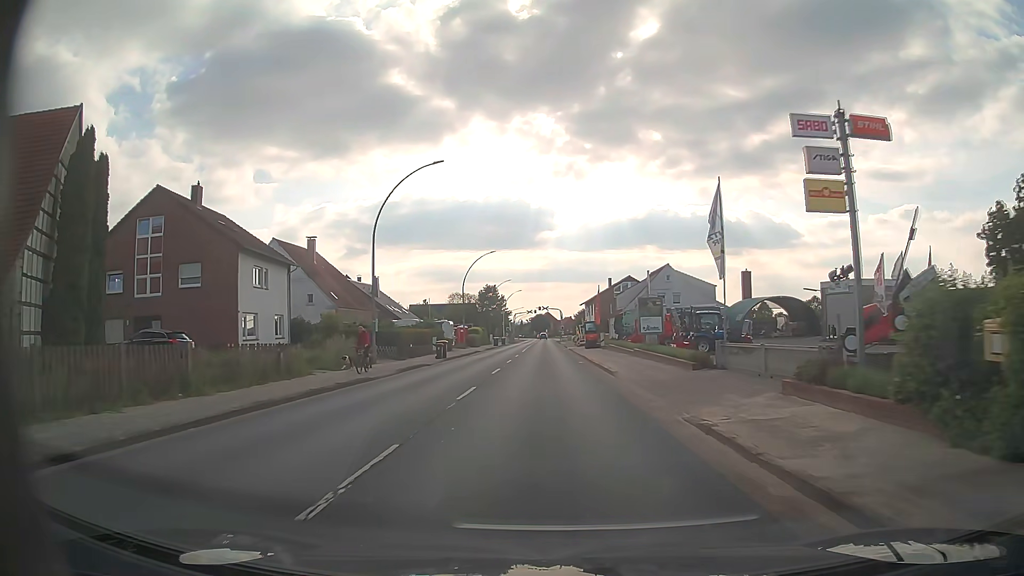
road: primary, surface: asphalt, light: Day
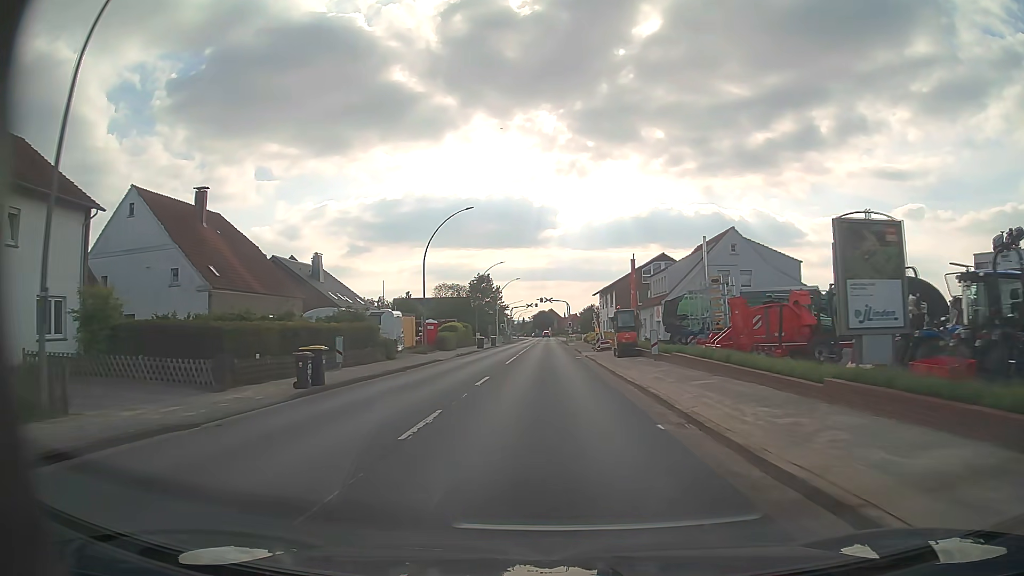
(0.0, +23.9) m; 0°
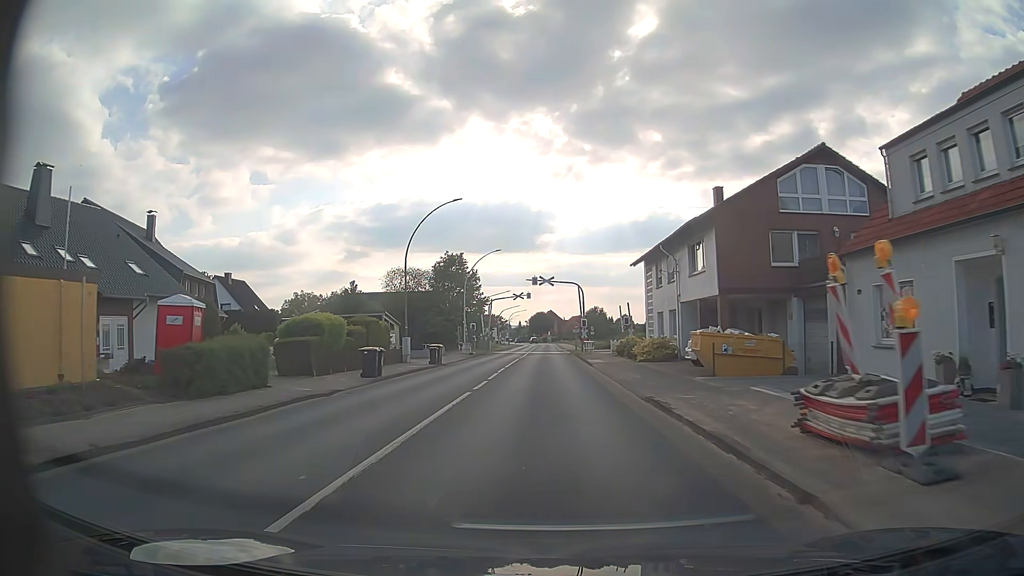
(0.0, +39.8) m; 0°
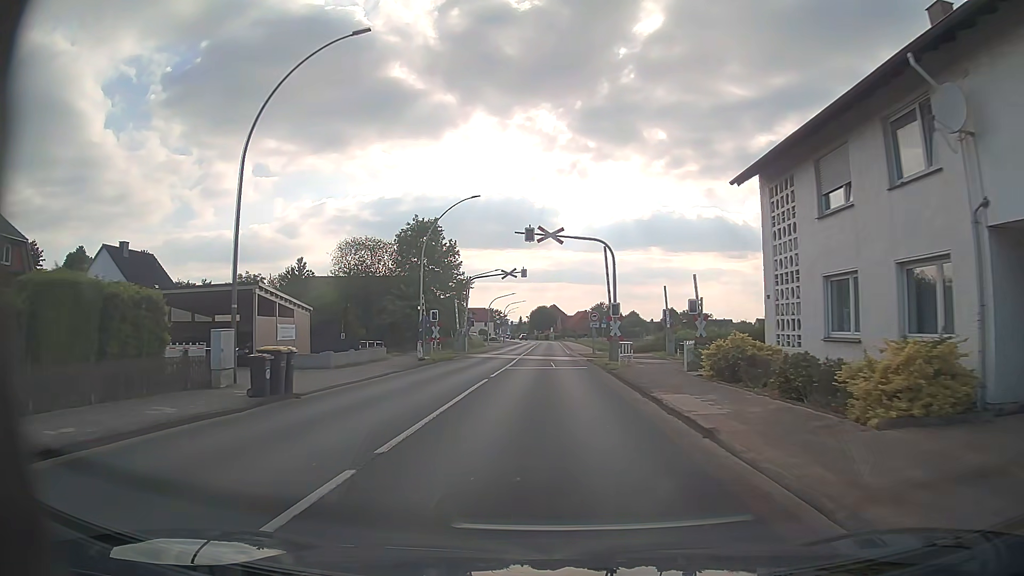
(0.0, +23.7) m; 0°
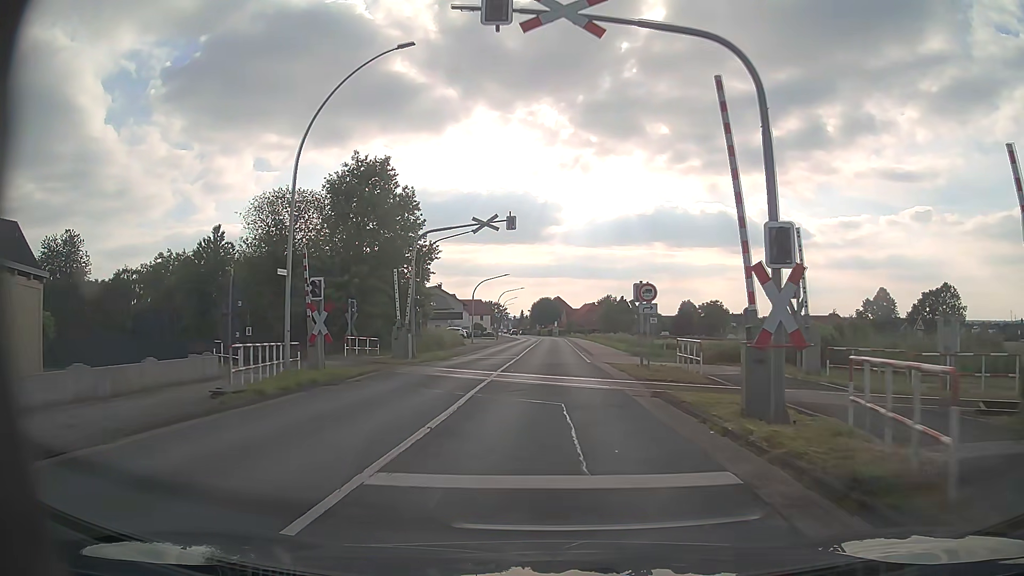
(-0.1, +22.0) m; -1°
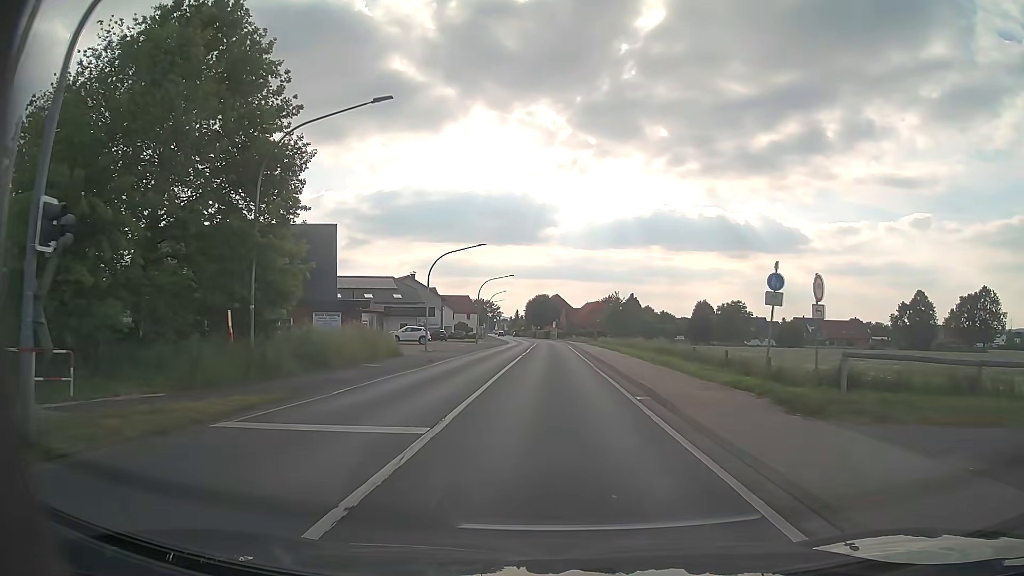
(+0.1, +24.3) m; +1°
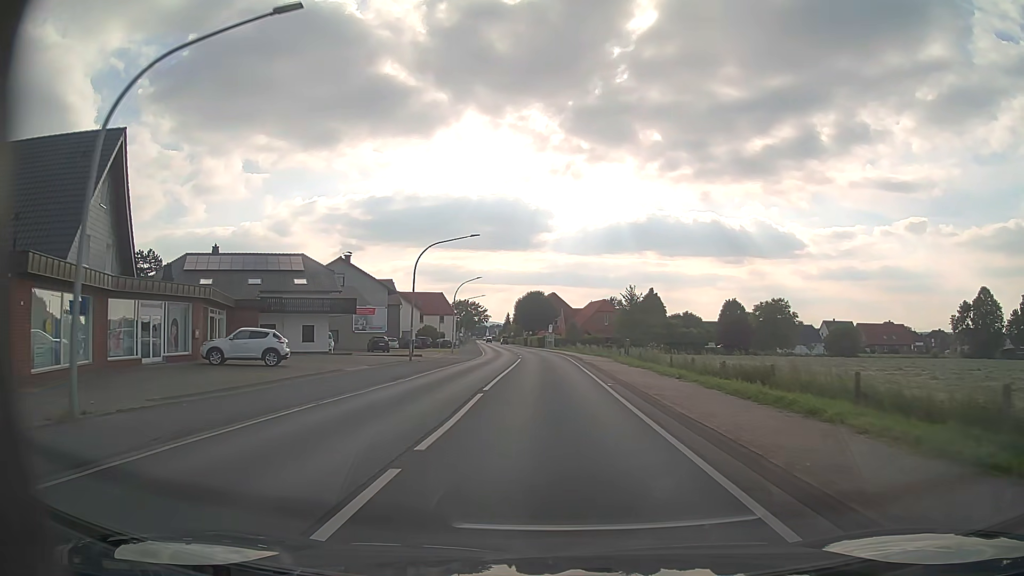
(-0.2, +34.2) m; 0°
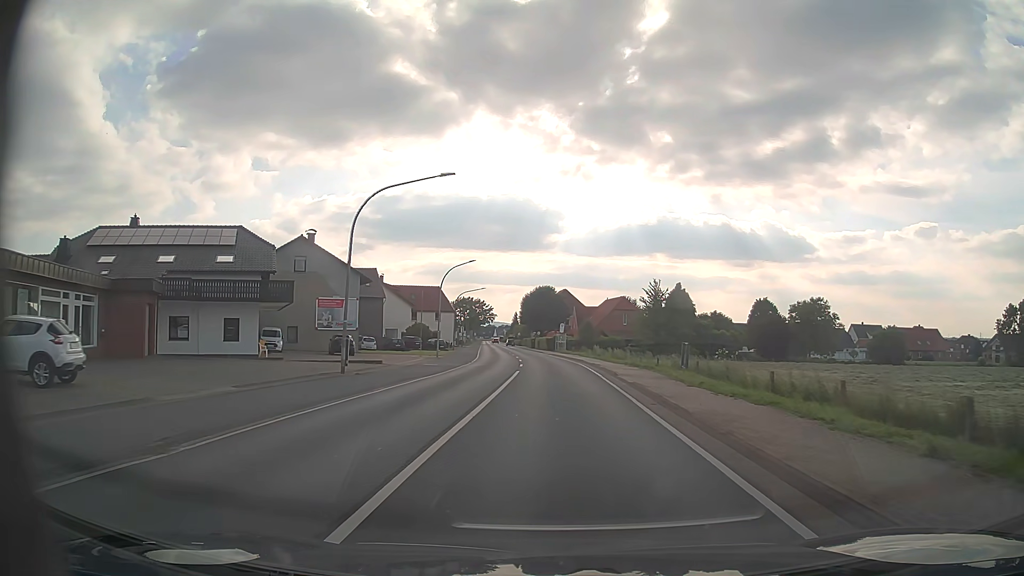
(-0.1, +15.3) m; 0°
(0, +10) (0, +20) (0, +30) (-1, +40) (-1, +50) (-2, +60) (-3, +70) (-3, +80) (-4, +90) (-5, +100) m
